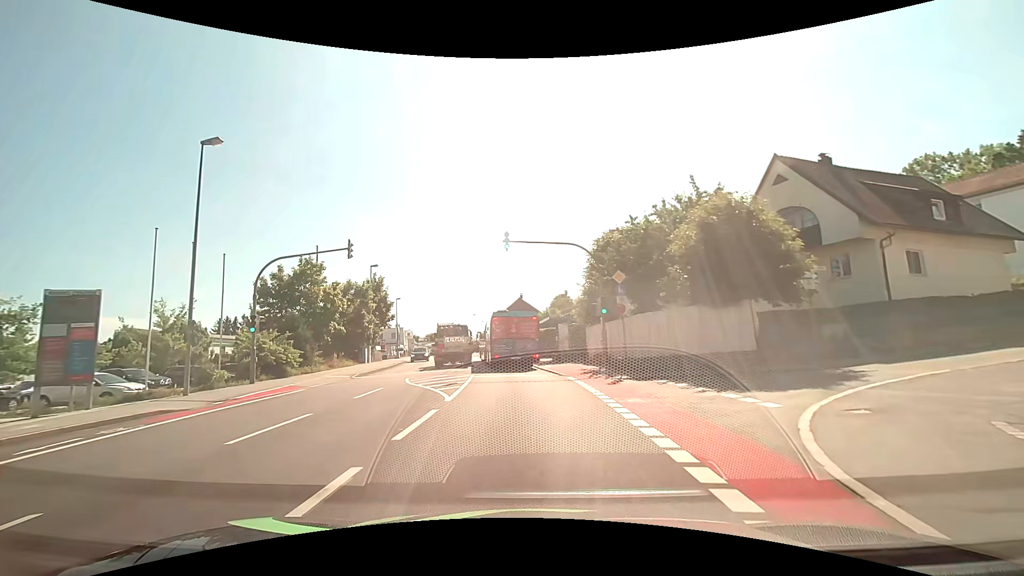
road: tertiary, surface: asphalt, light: Day
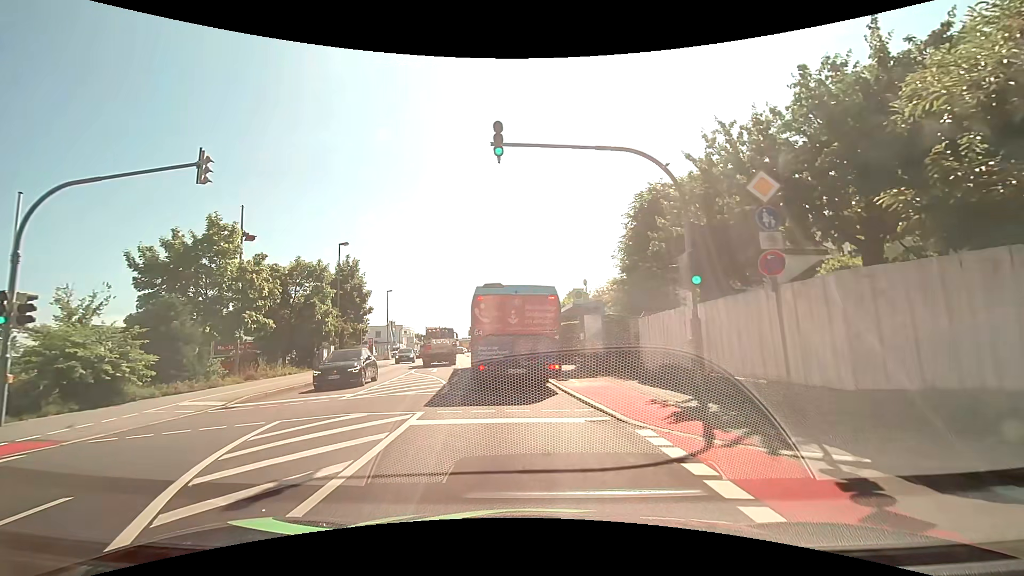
(-0.1, +11.3) m; -1°
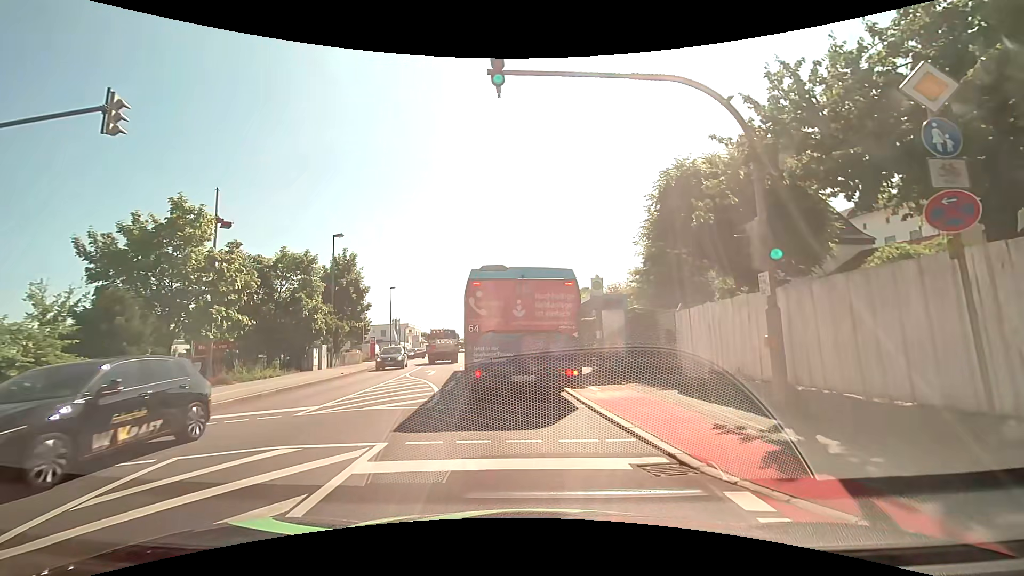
(0.0, +3.0) m; +1°
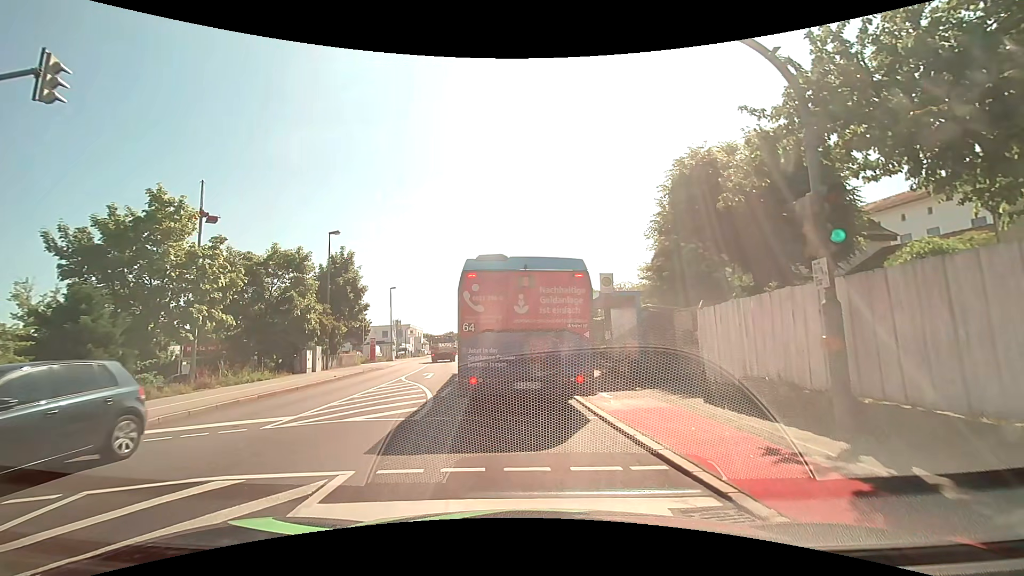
(-0.1, +1.4) m; -2°
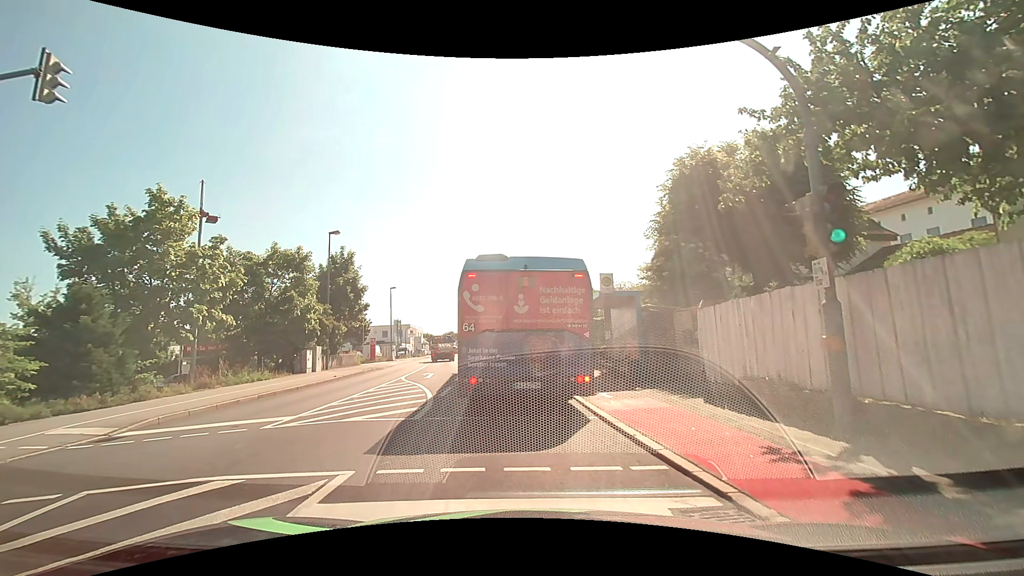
(0.0, 0.0) m; 0°
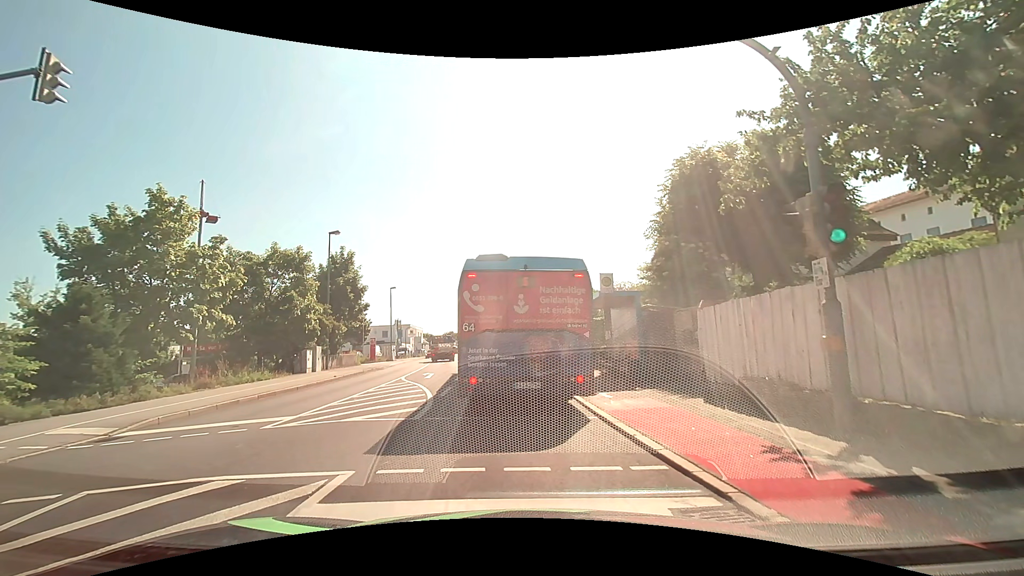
(0.0, 0.0) m; 0°
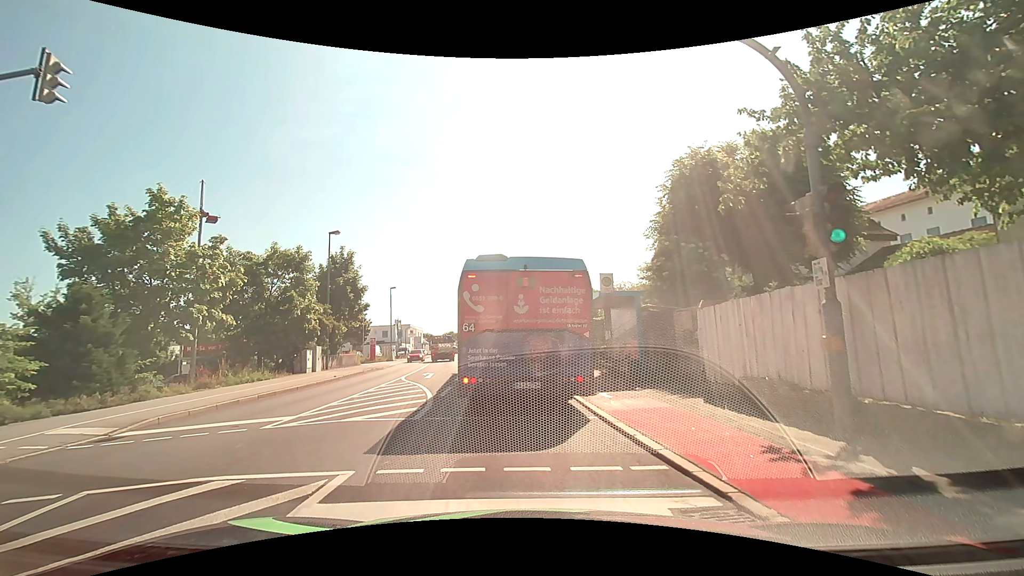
(0.0, 0.0) m; 0°
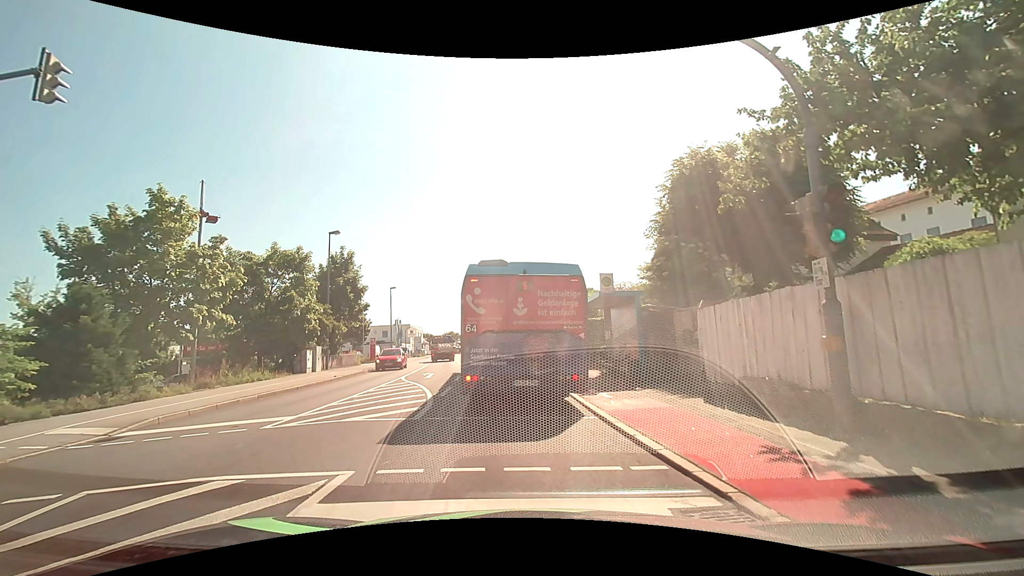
(0.0, 0.0) m; 0°
(0, +10) (-1, +20) (-2, +30) (-4, +40) (-5, +50) (-7, +60) (-9, +69) (-10, +79) (-11, +89) (-12, +99) m
